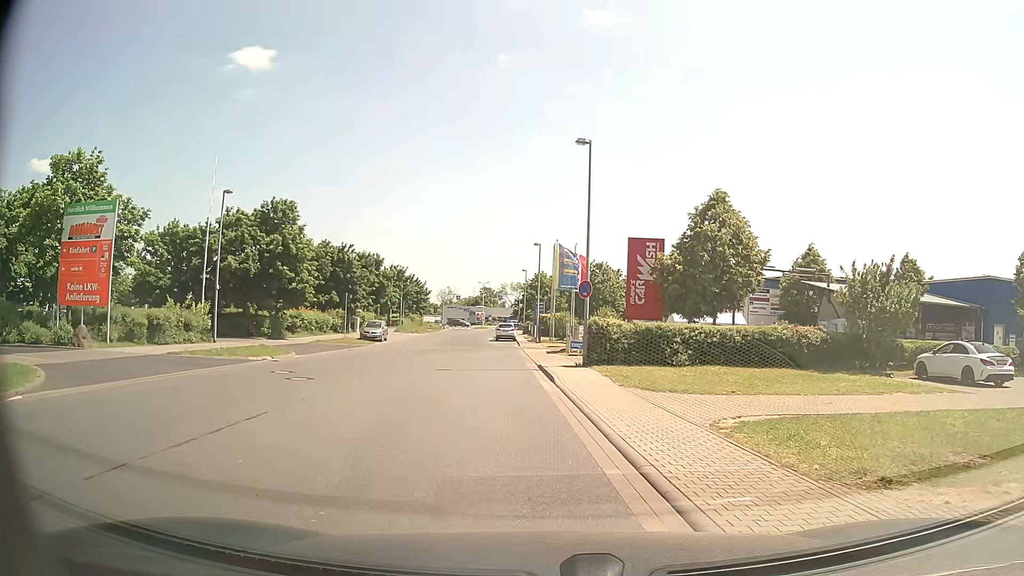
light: Day
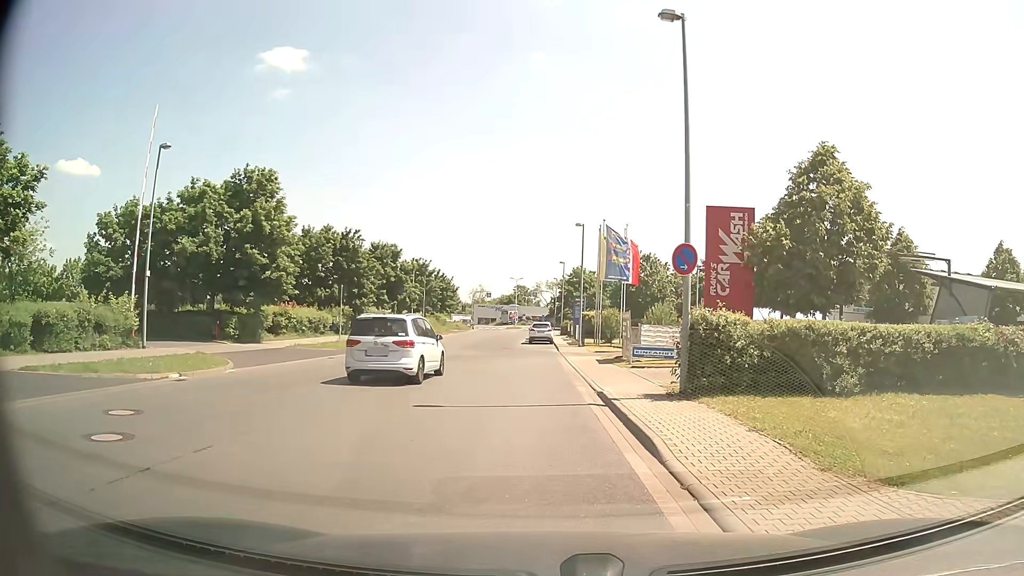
(-0.4, +9.7) m; -3°
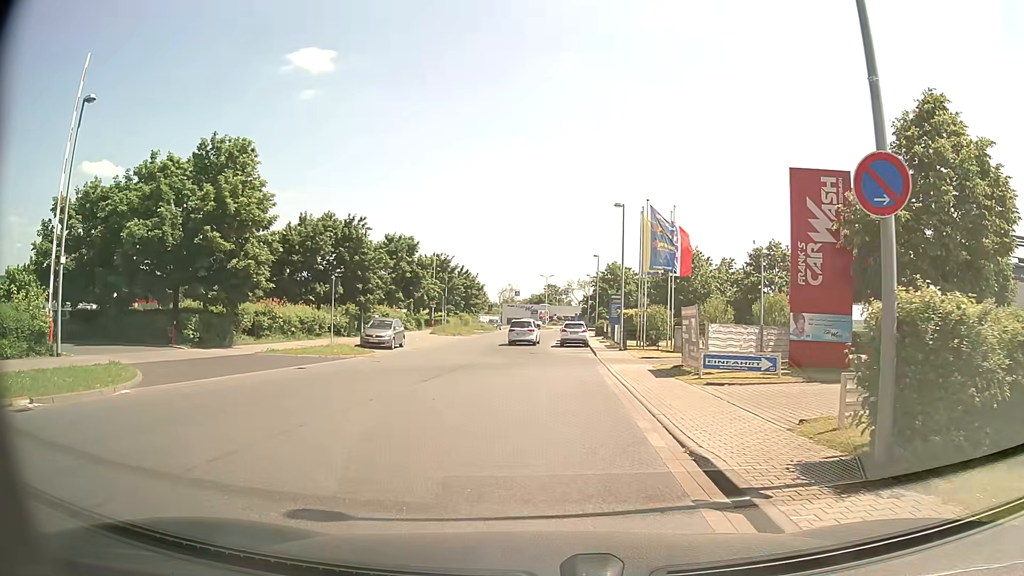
(+0.1, +6.8) m; -2°
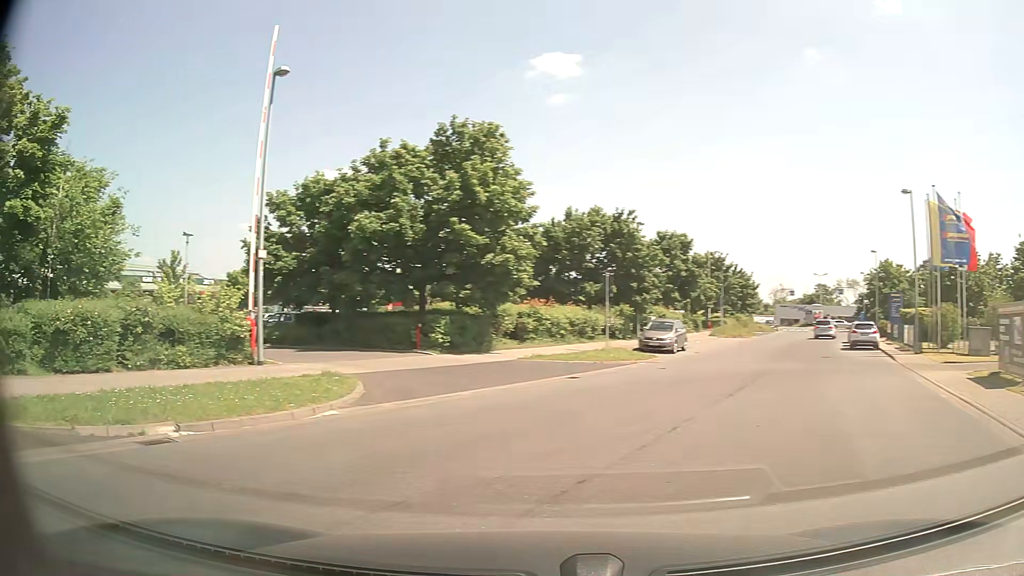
(-0.5, +3.4) m; -20°
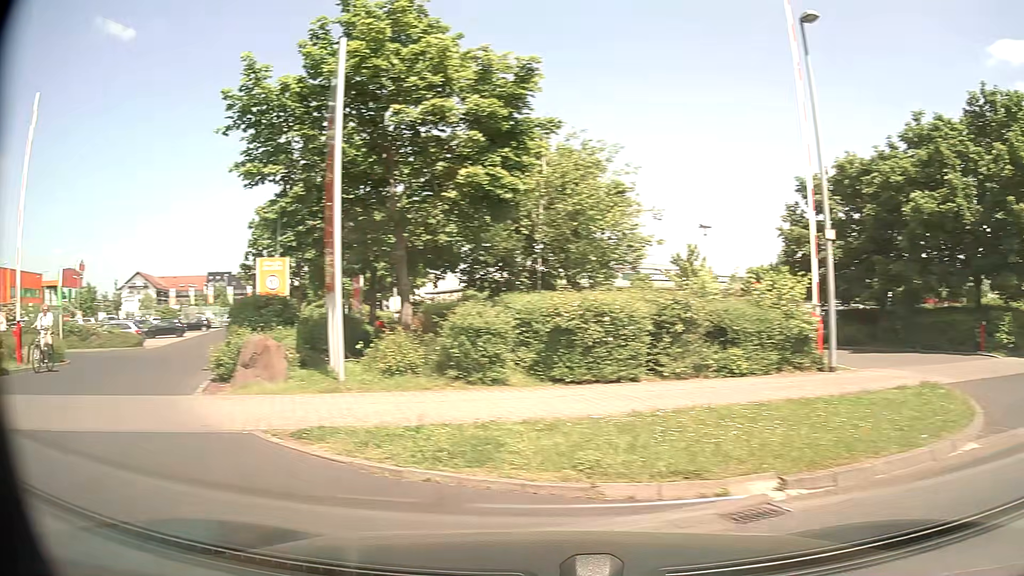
(-1.4, +3.2) m; -47°
